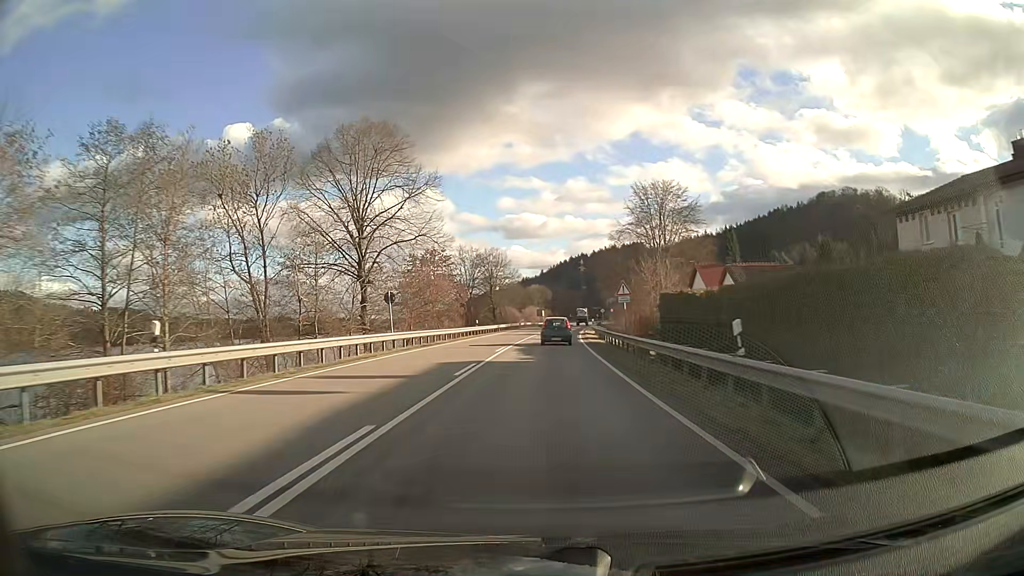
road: primary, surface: asphalt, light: Day
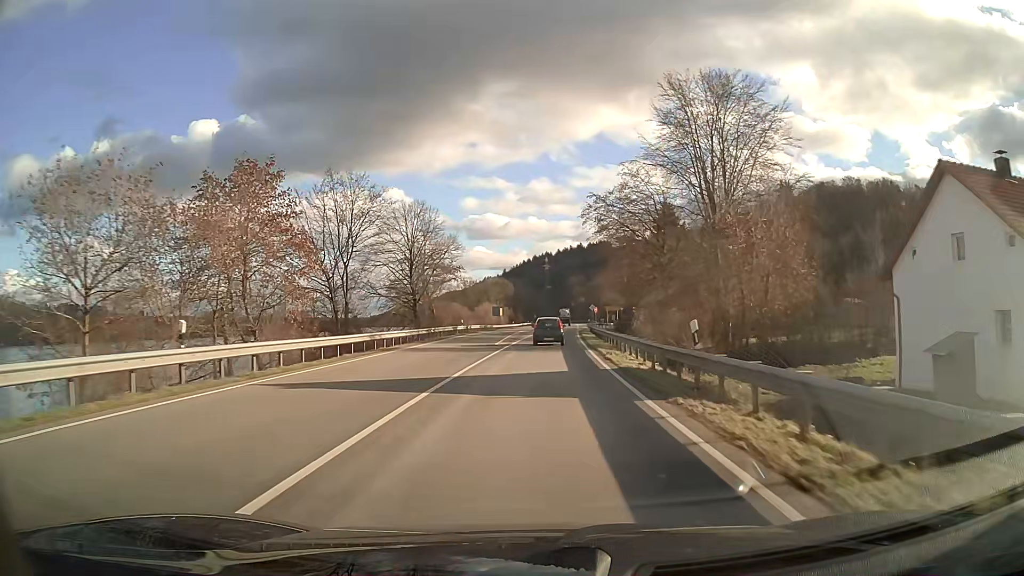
(+1.3, +46.4) m; +3°
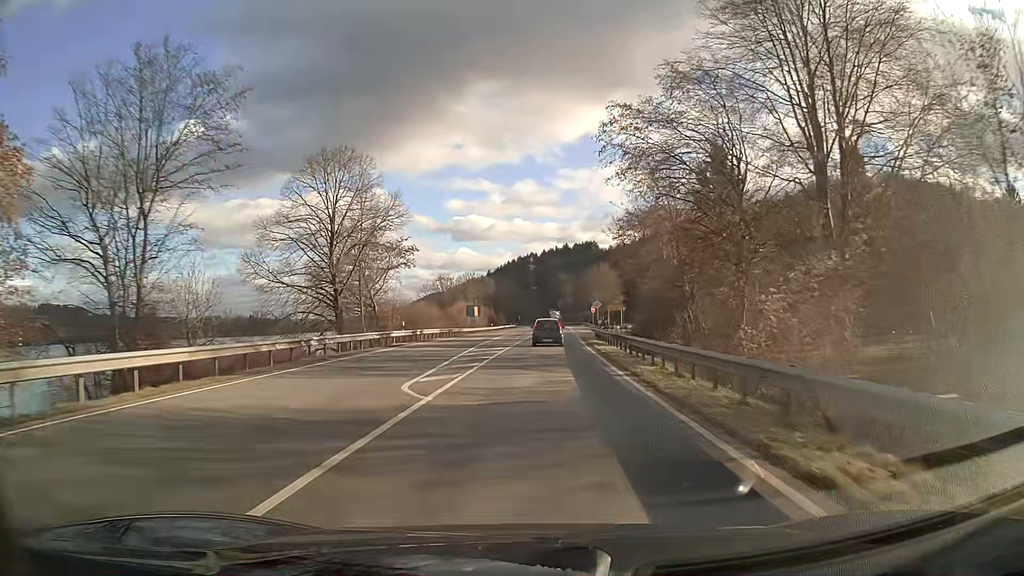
(+0.2, +23.1) m; +1°
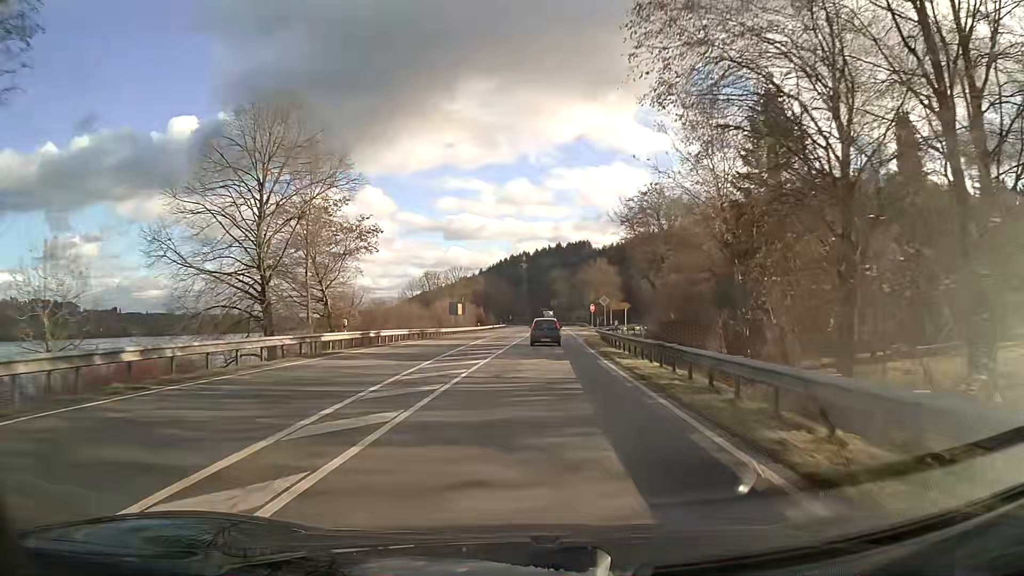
(+0.1, +11.5) m; +1°
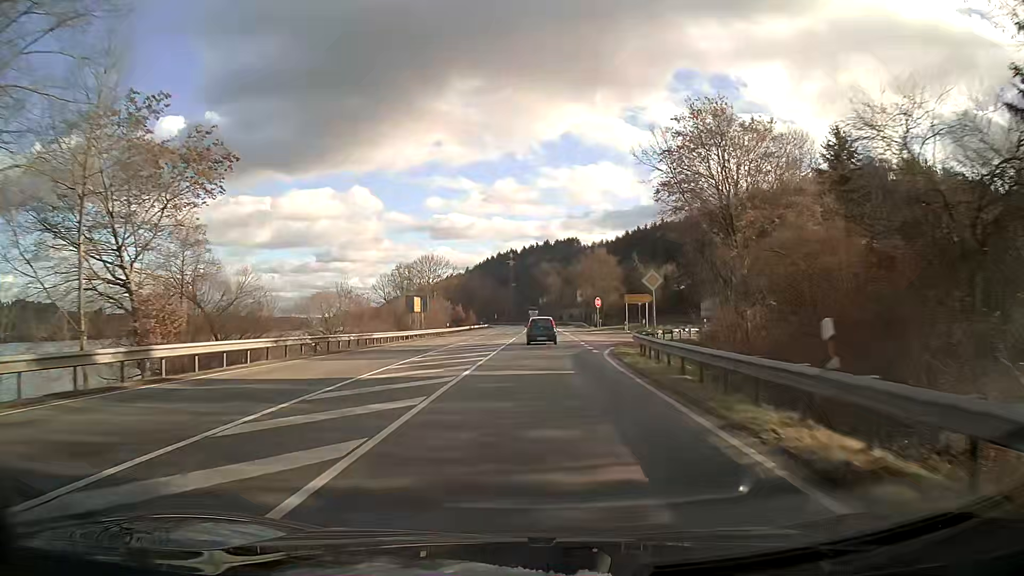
(+0.2, +23.0) m; +1°
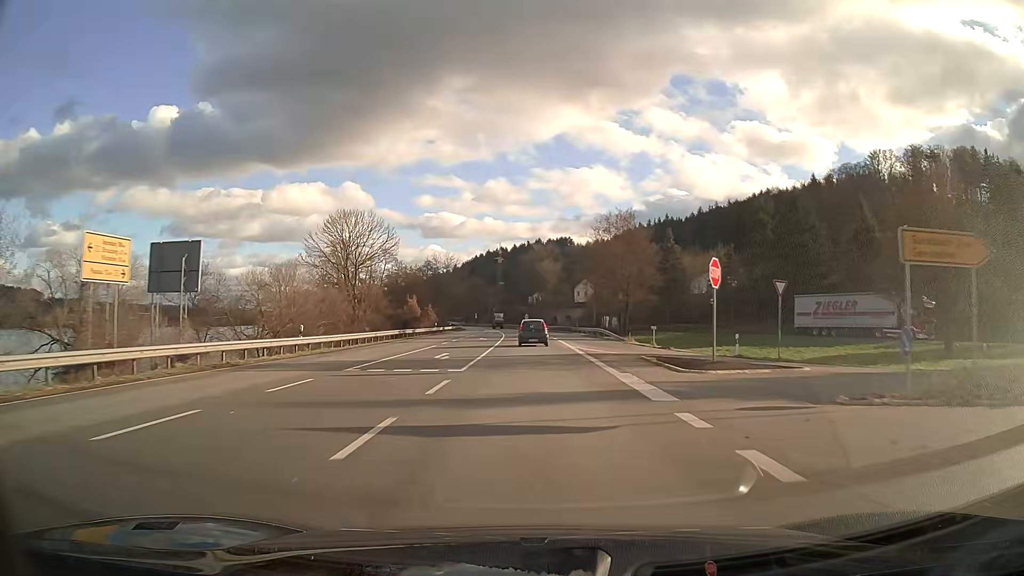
(+0.4, +45.7) m; +1°
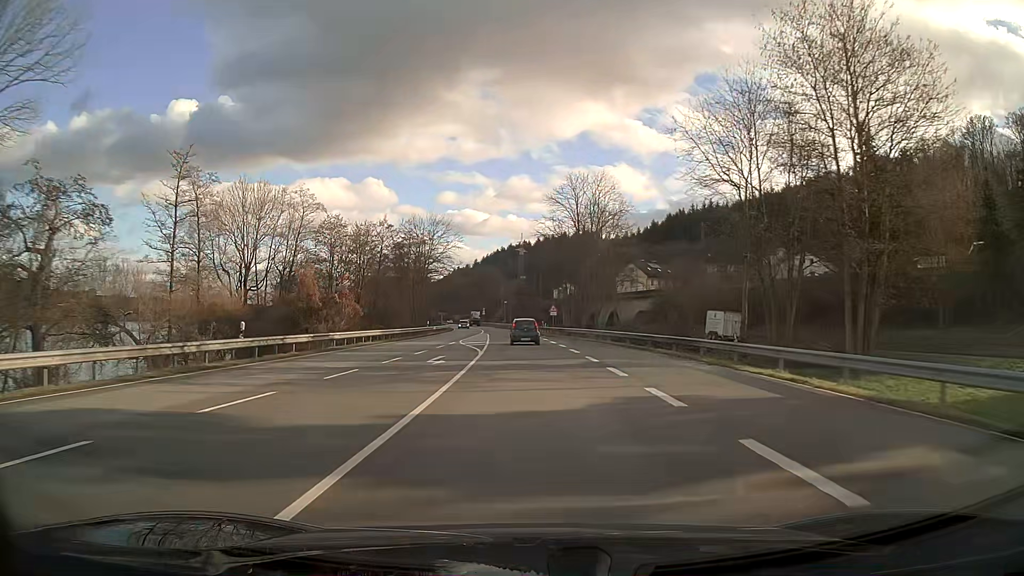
(-0.8, +57.3) m; -2°
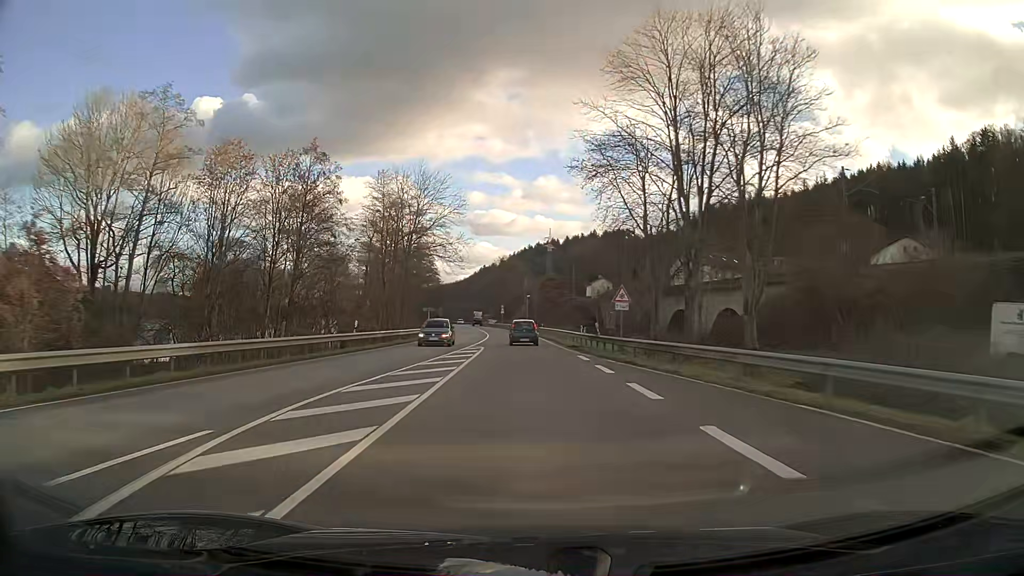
(-0.7, +34.8) m; -2°
